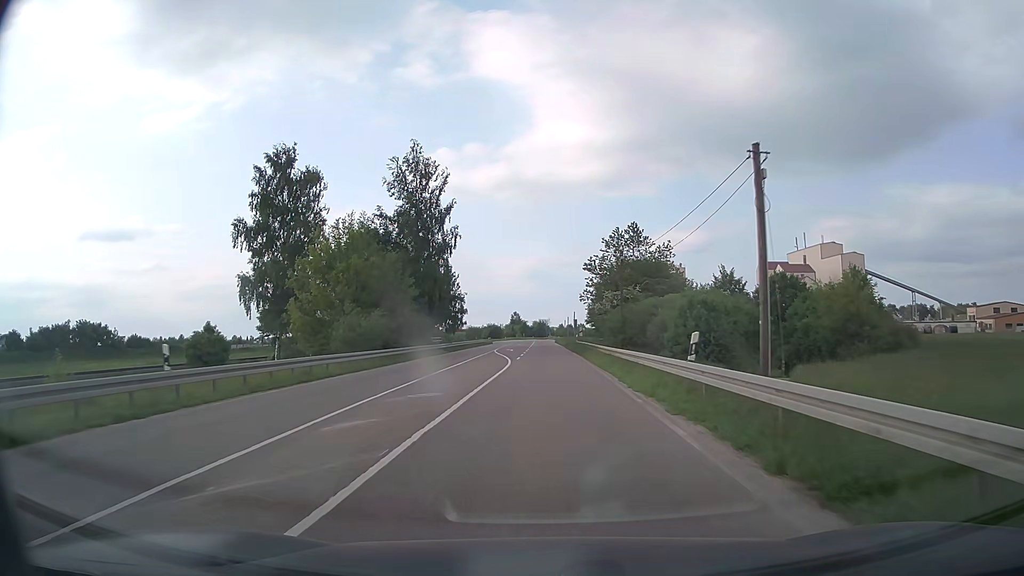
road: secondary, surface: asphalt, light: Day
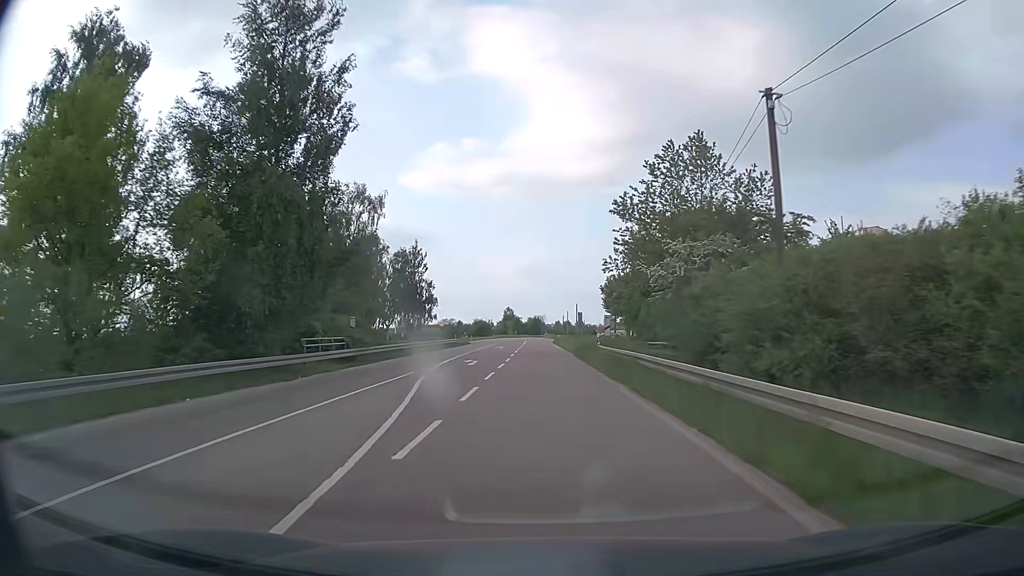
(+0.1, +28.7) m; 0°
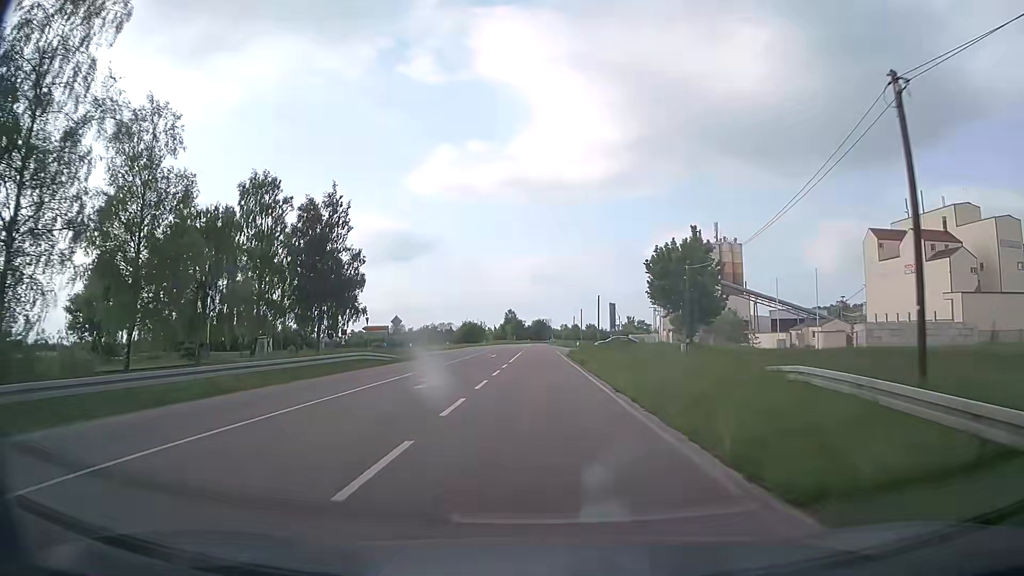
(-0.1, +37.9) m; 0°
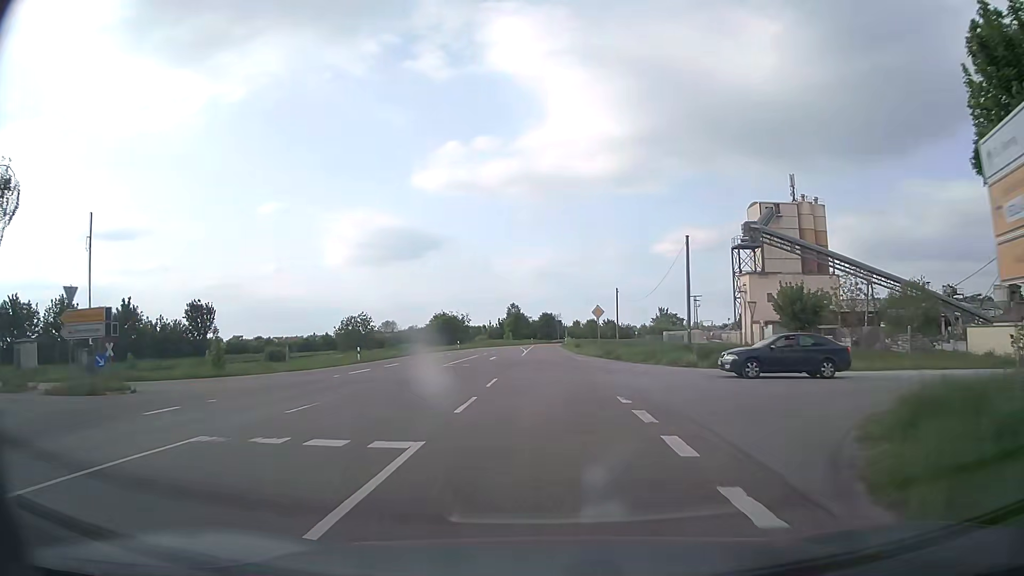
(-0.7, +47.4) m; -1°
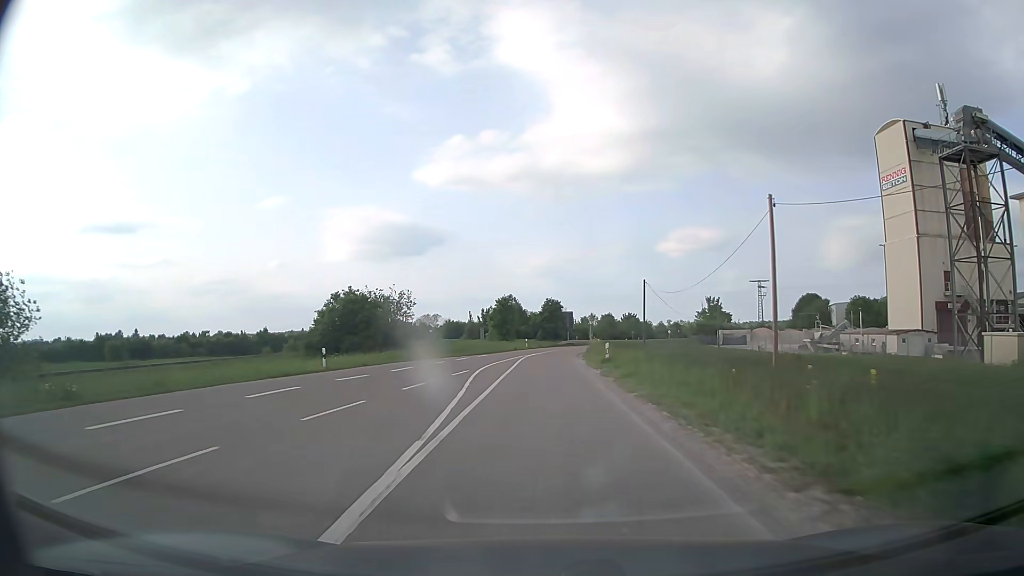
(-0.2, +48.4) m; 0°
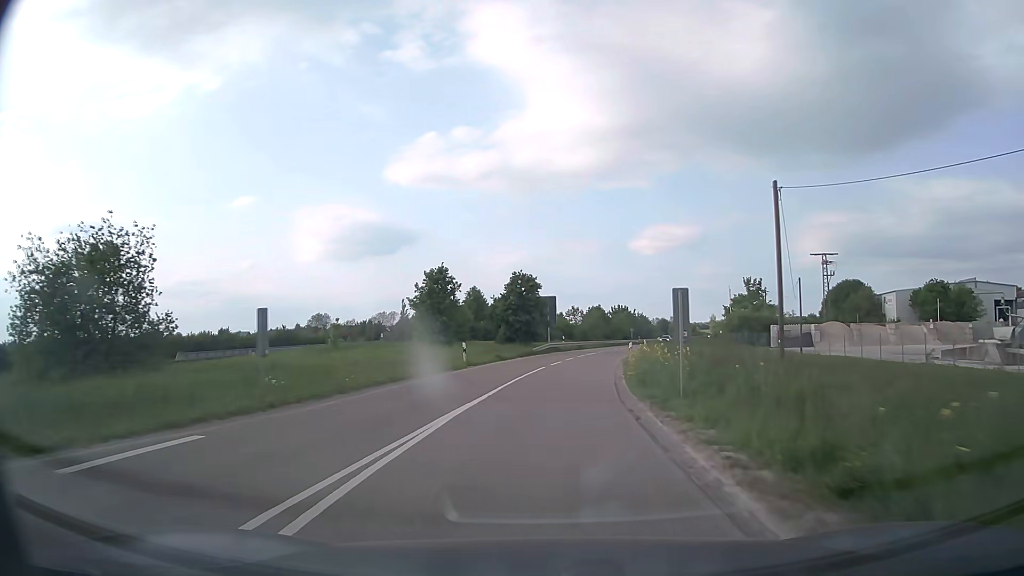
(+0.4, +38.0) m; +2°
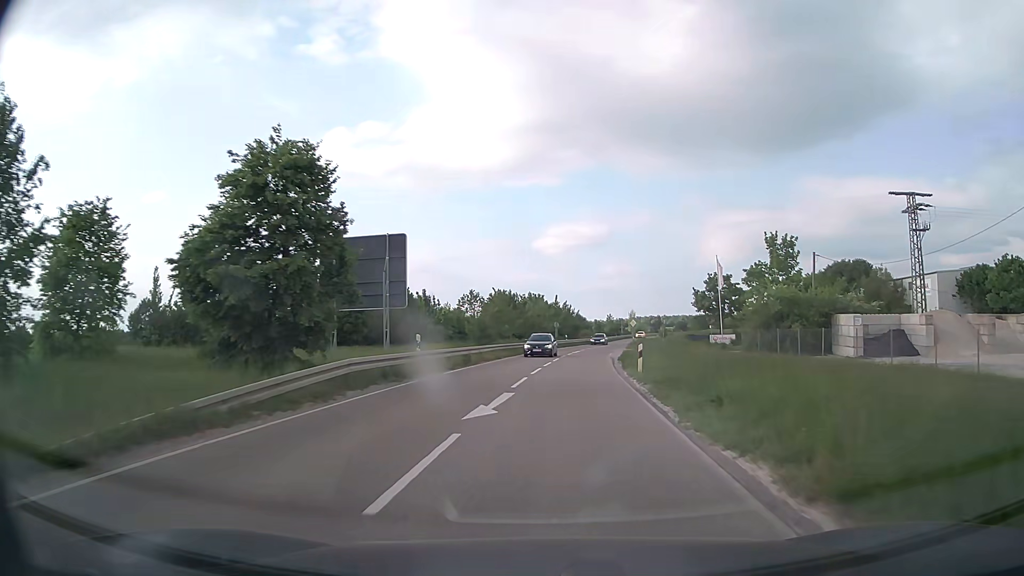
(+2.6, +38.3) m; +8°
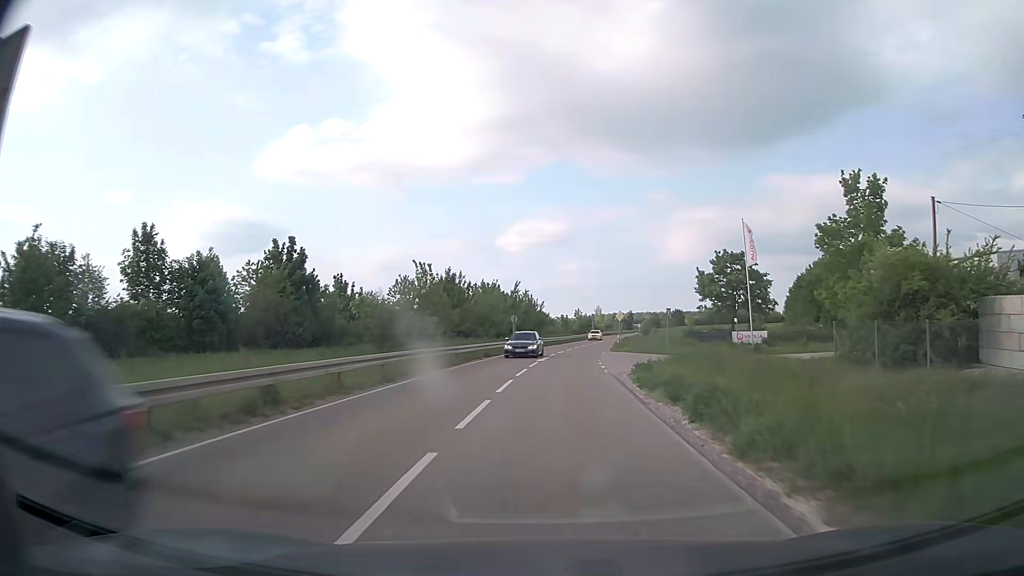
(+0.6, +19.6) m; +3°
